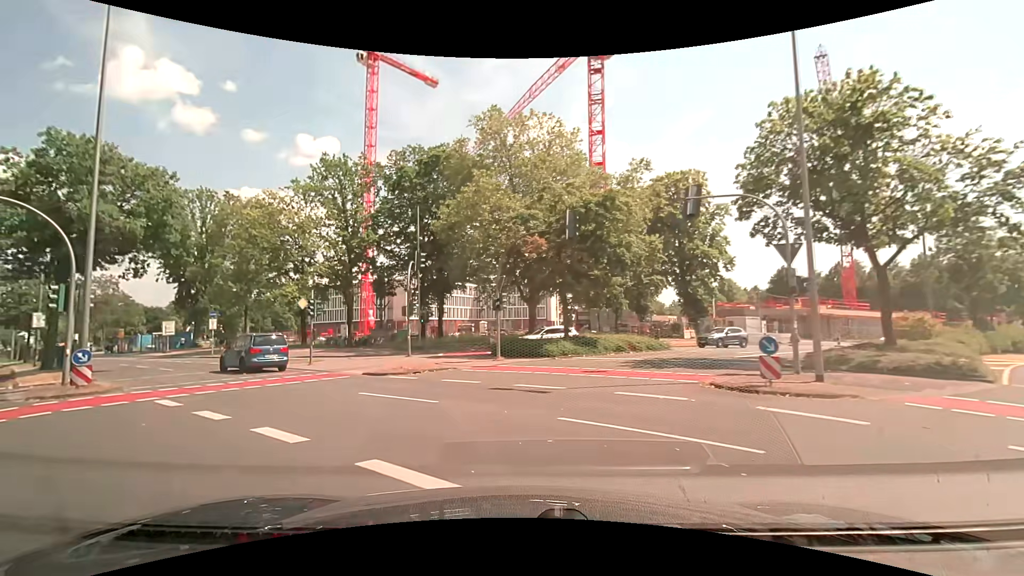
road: tertiary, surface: asphalt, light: Day
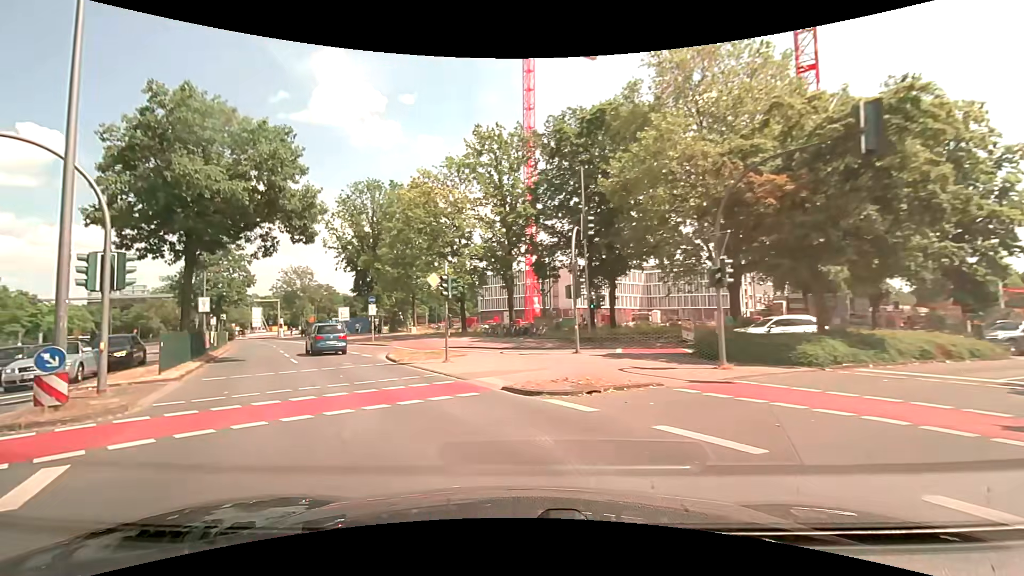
(-1.4, +8.3) m; -19°
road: secondary
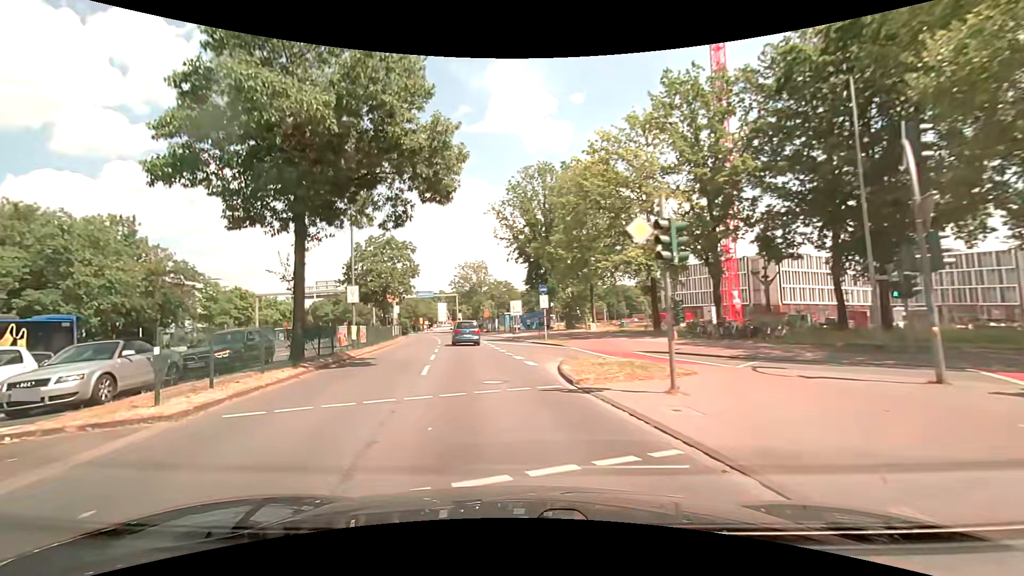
(-1.6, +9.0) m; -20°
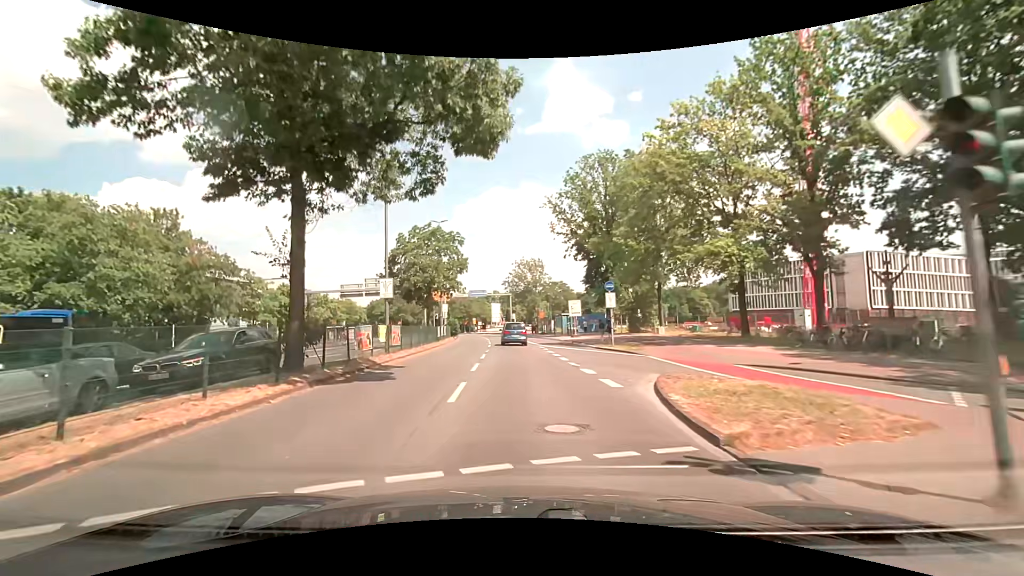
(-0.3, +5.0) m; -6°
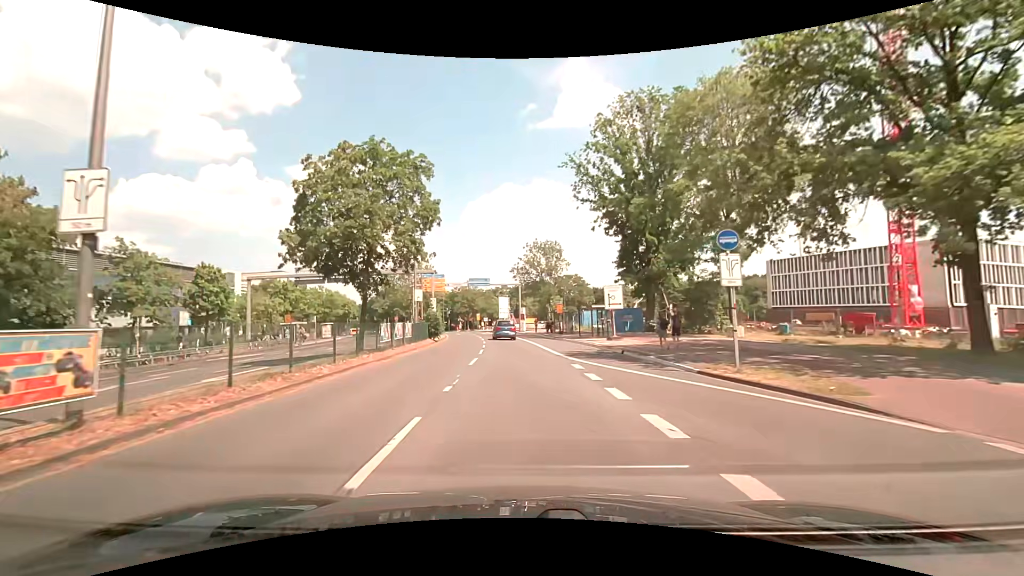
(-0.2, +16.8) m; -1°
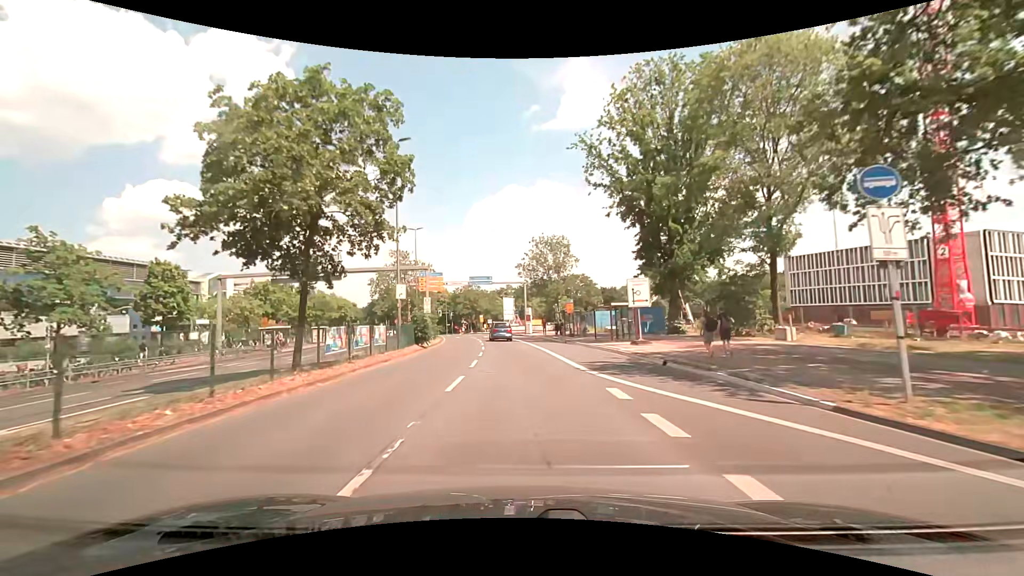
(0.0, +6.0) m; 0°
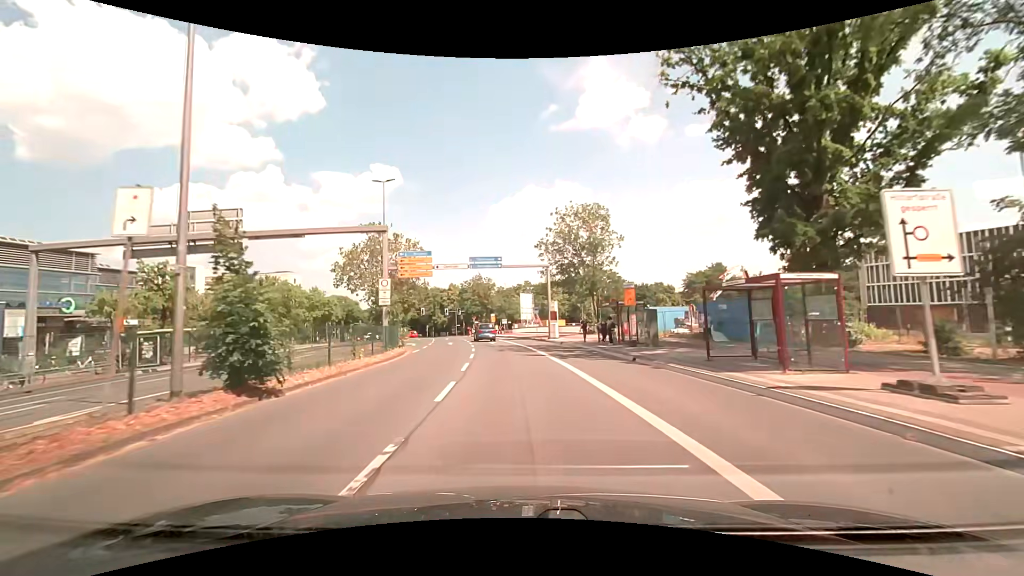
(-0.5, +19.4) m; -3°
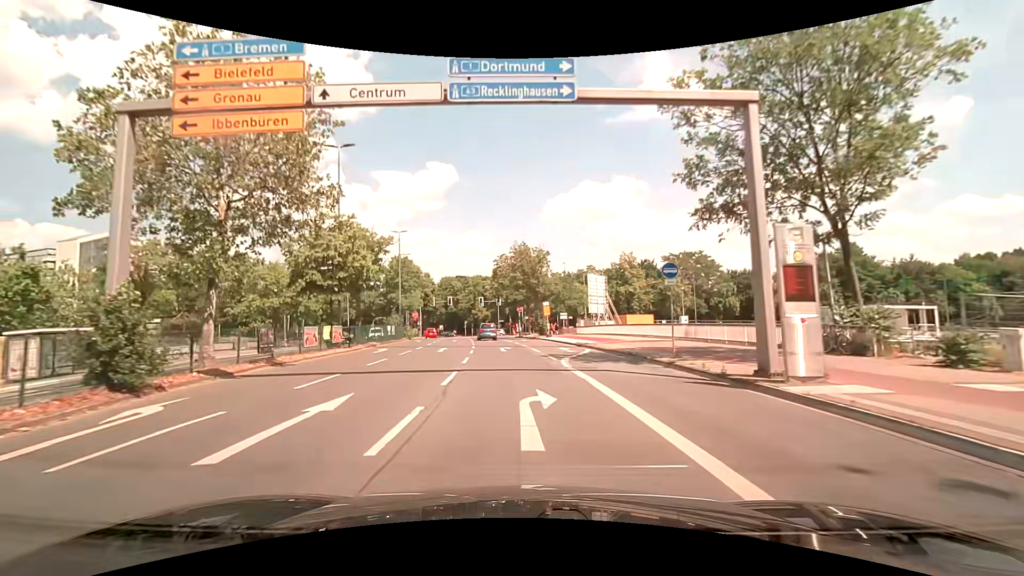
(-1.5, +34.1) m; -6°
